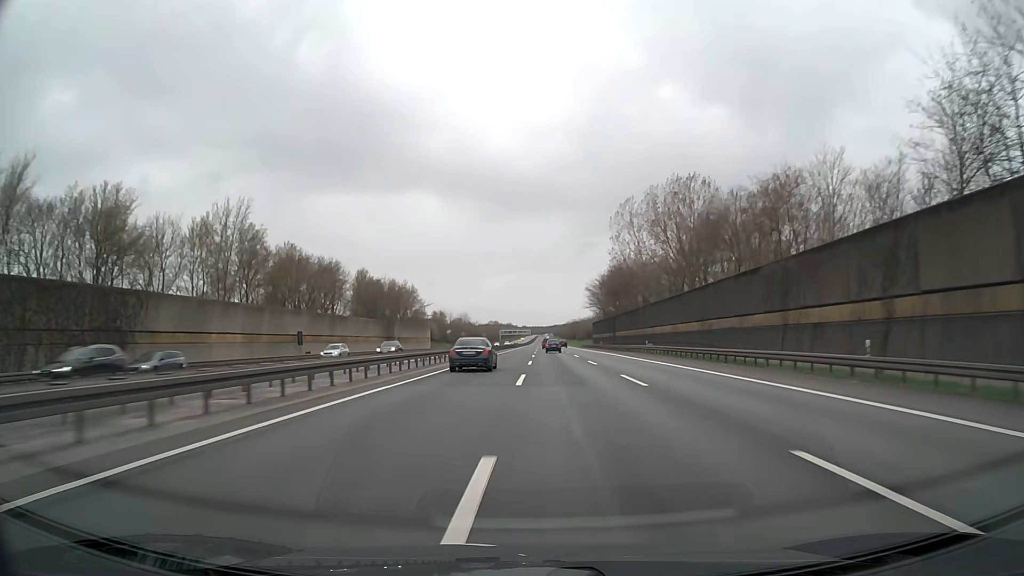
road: motorway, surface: asphalt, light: Day
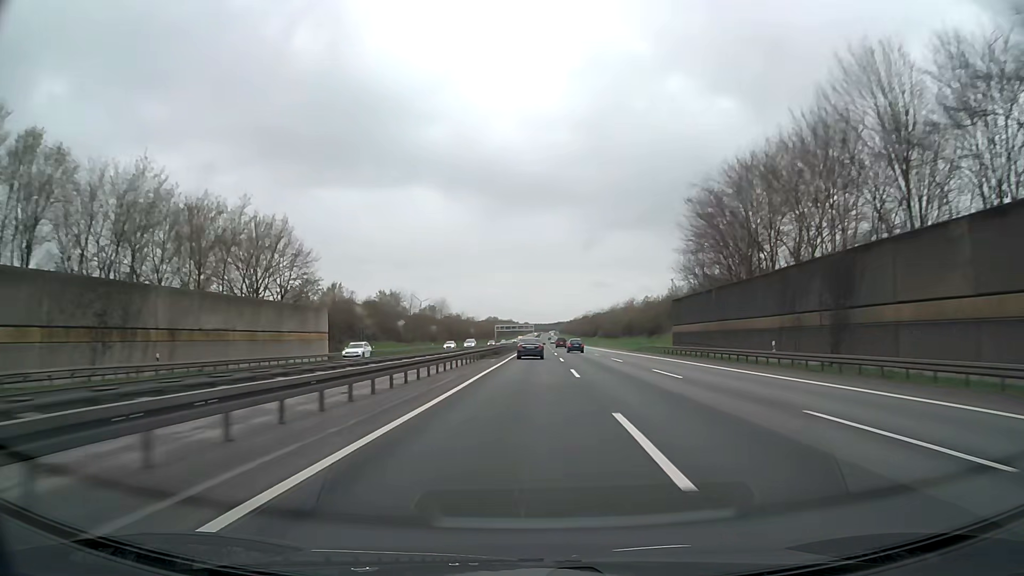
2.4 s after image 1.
(-0.4, +85.6) m; 0°
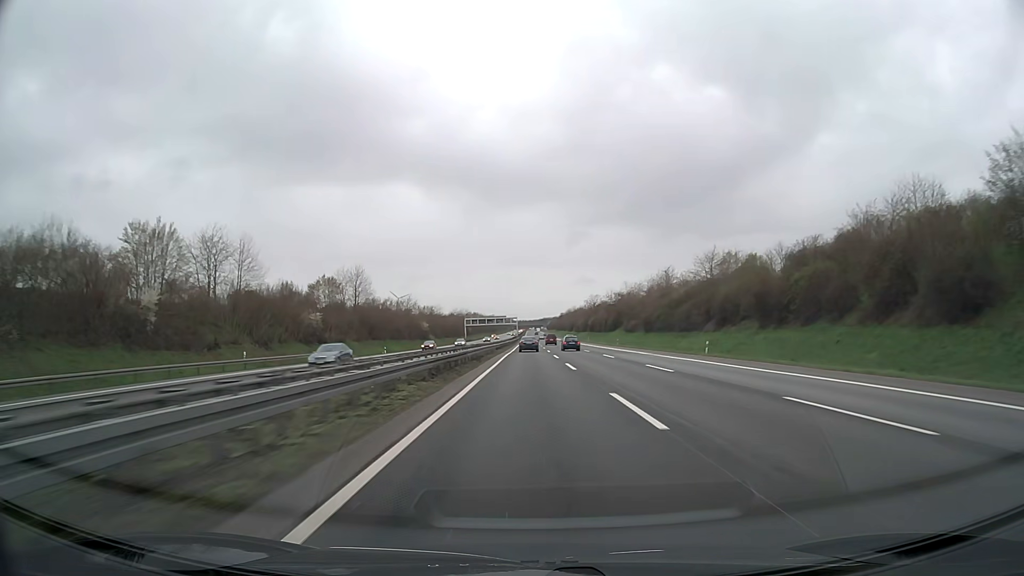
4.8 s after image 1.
(+1.1, +87.5) m; +1°
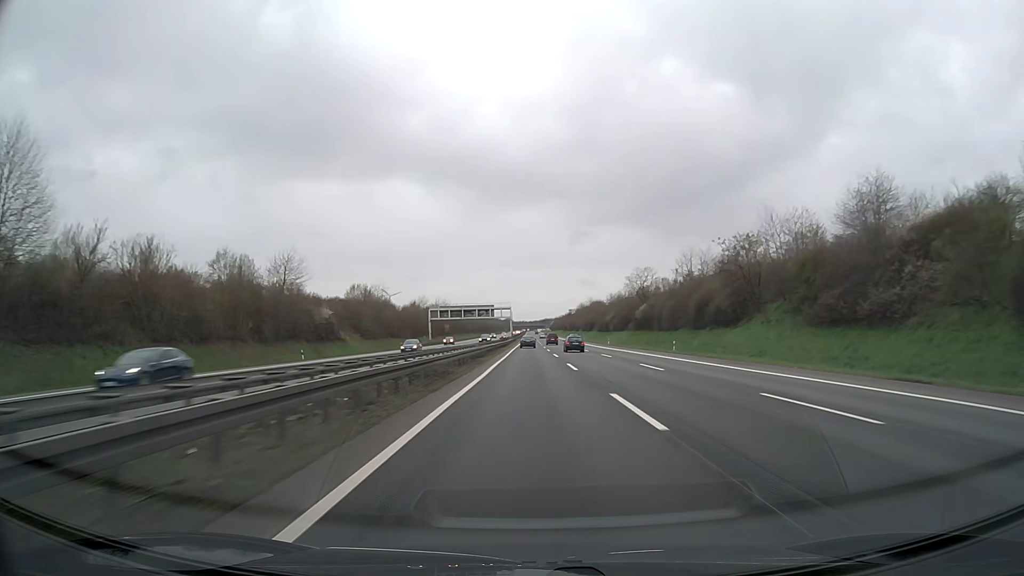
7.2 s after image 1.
(-0.2, +88.3) m; 0°
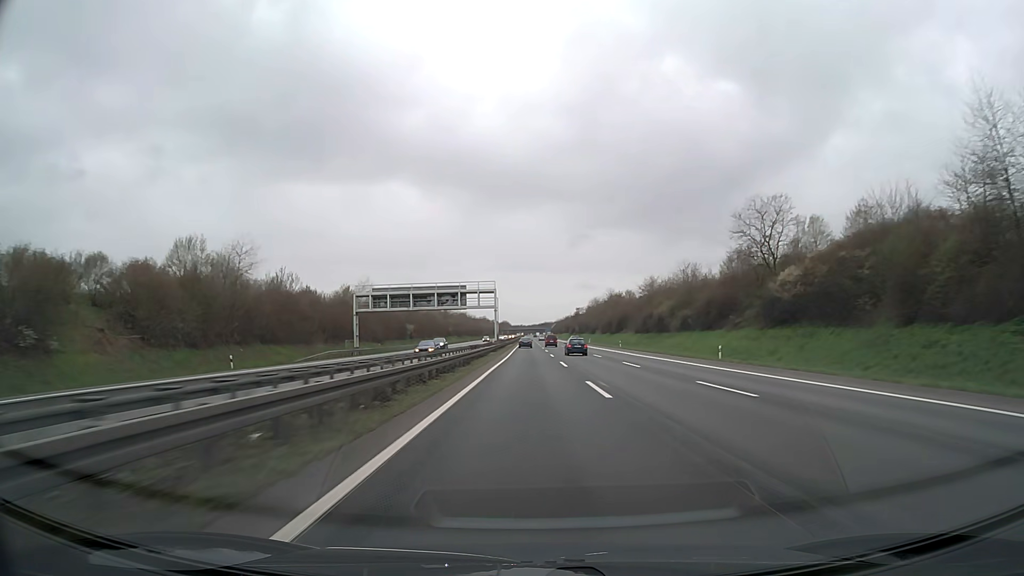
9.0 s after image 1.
(0.0, +66.4) m; 0°
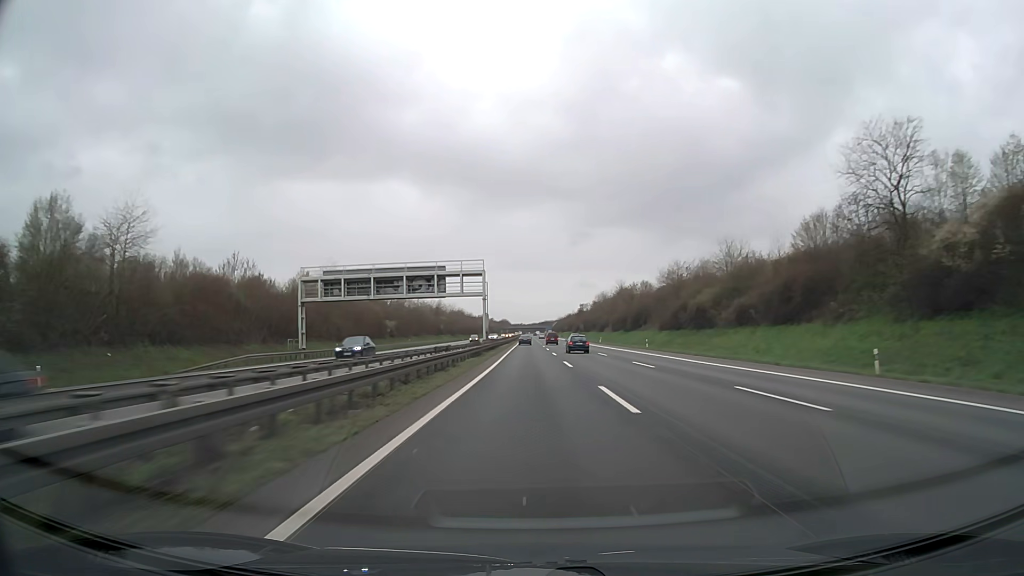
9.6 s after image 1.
(0.0, +22.2) m; 0°
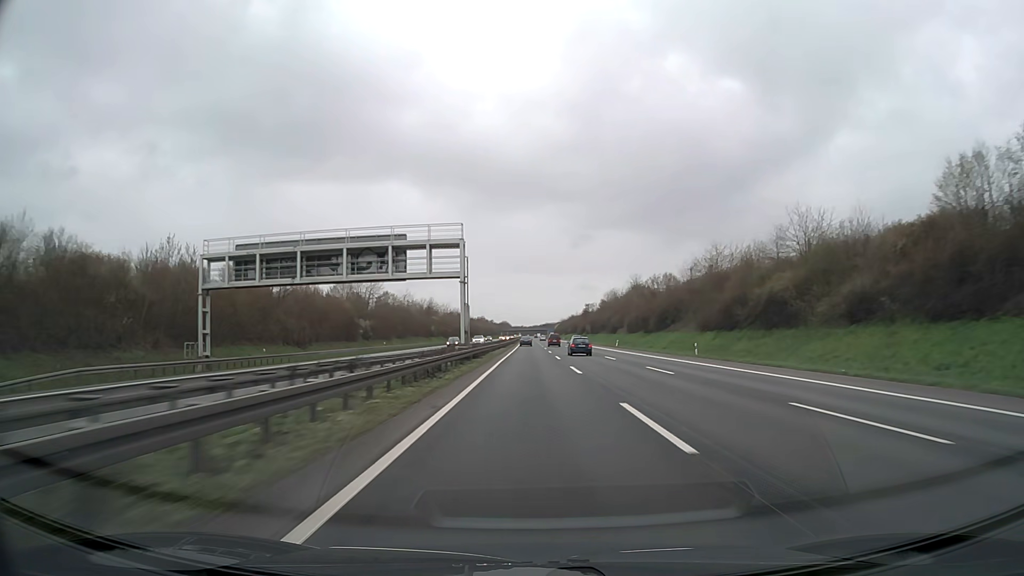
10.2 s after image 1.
(0.0, +22.2) m; 0°
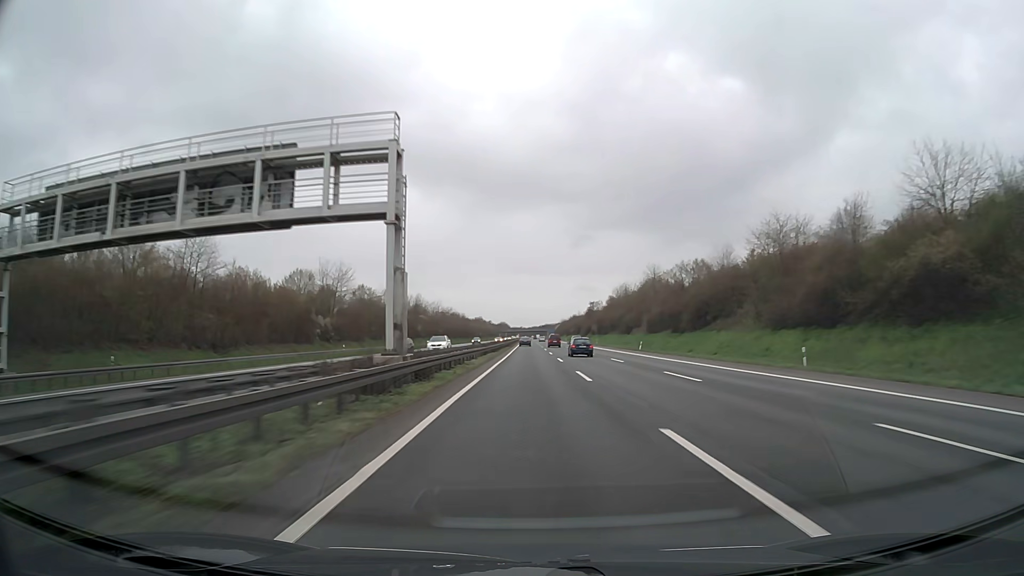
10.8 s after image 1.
(0.0, +22.2) m; 0°
(0, +10) (0, +20) (0, +30) (0, +40) (0, +50) (0, +60) (0, +70) (0, +80) (0, +90) (0, +100) m
